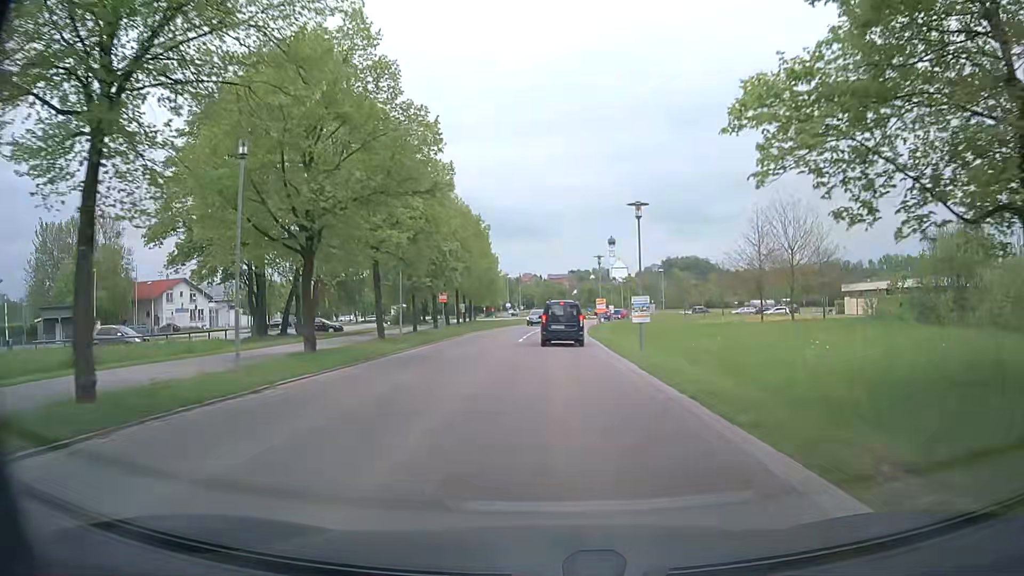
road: tertiary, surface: asphalt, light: Day
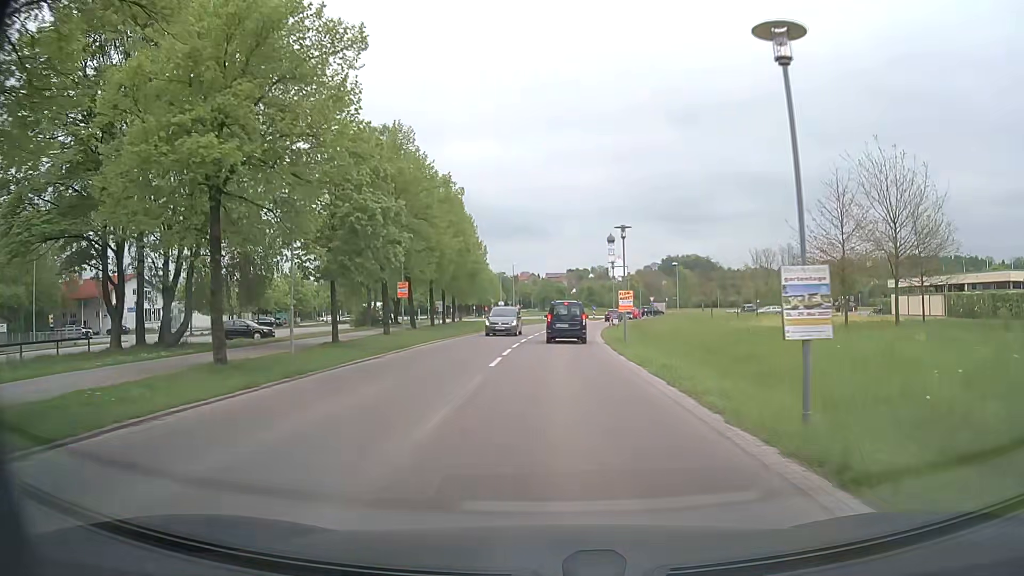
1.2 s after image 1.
(0.0, +14.4) m; 0°
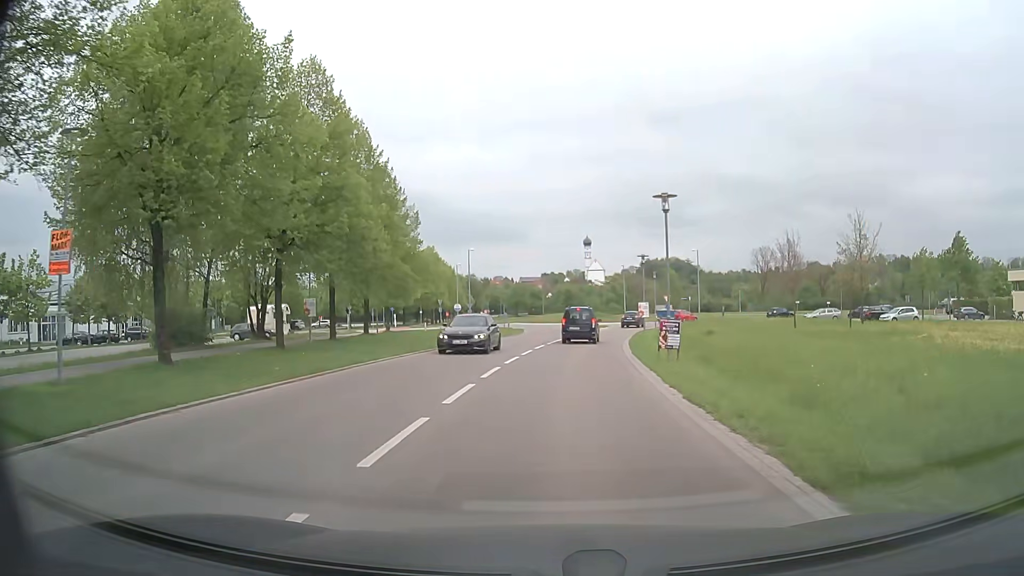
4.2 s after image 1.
(+0.3, +28.6) m; +2°
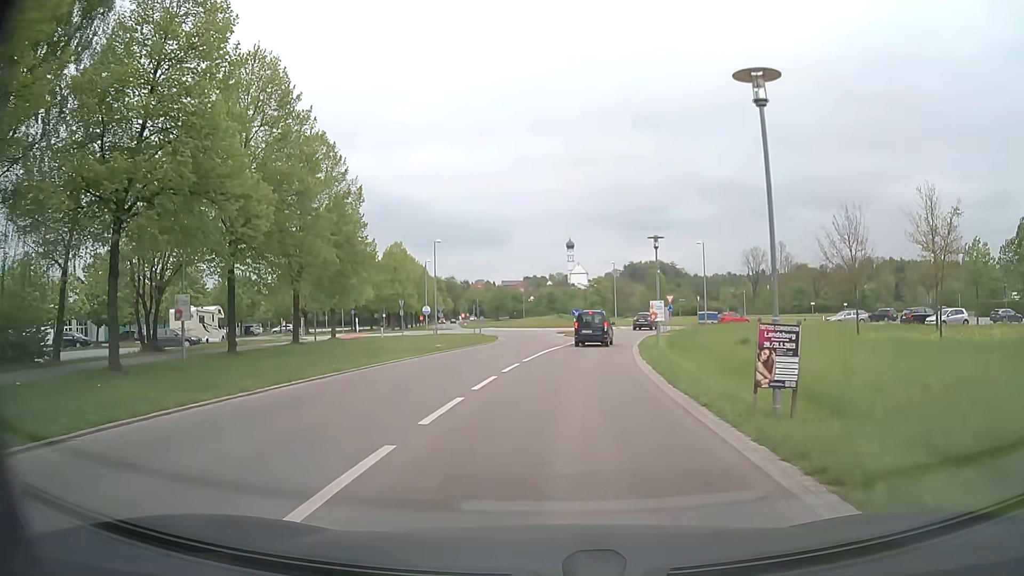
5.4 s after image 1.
(+0.2, +11.0) m; +2°
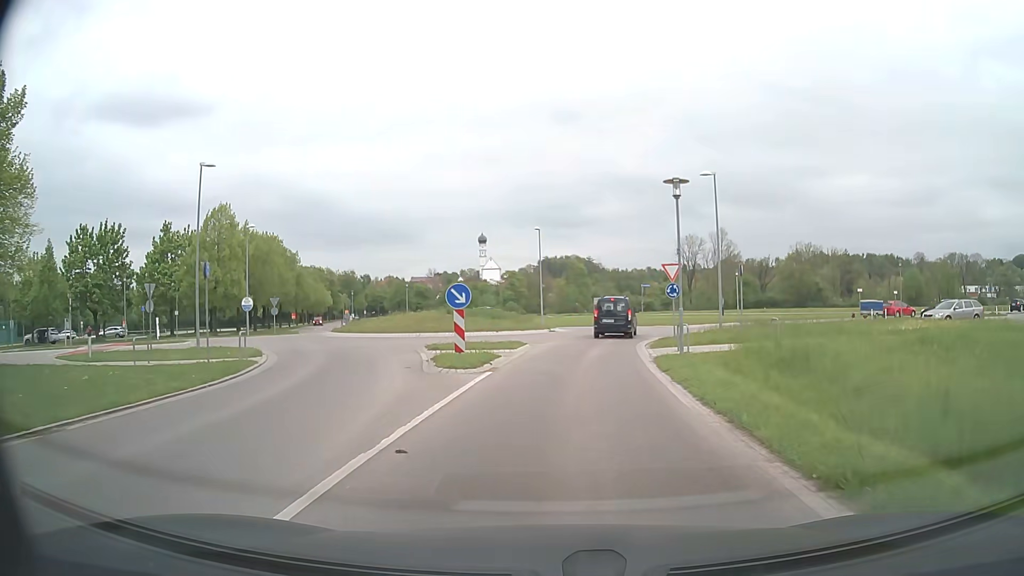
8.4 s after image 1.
(+1.7, +30.2) m; +7°
(0, +10) (+1, +20) (+3, +30) (+3, +40) (0, +49) (-7, +56) (-14, +63) (-21, +71) (-26, +80) (-30, +89) m
